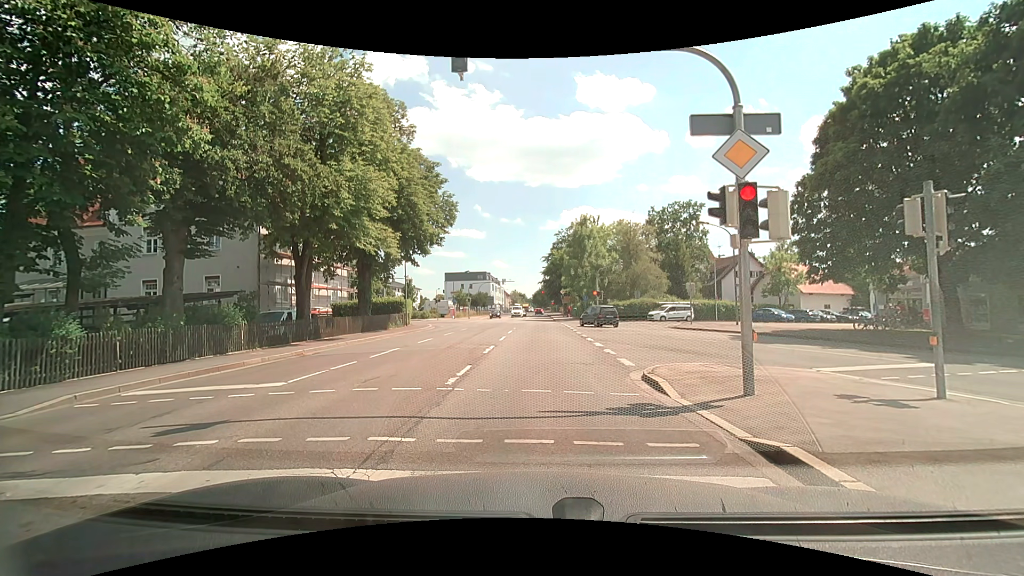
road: secondary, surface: asphalt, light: Day
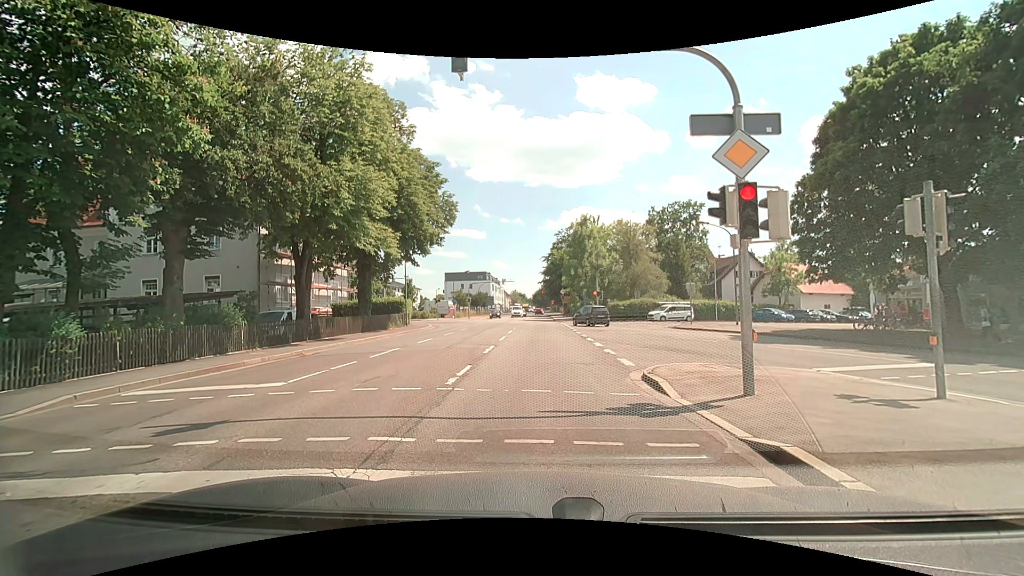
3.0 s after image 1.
(0.0, 0.0) m; 0°
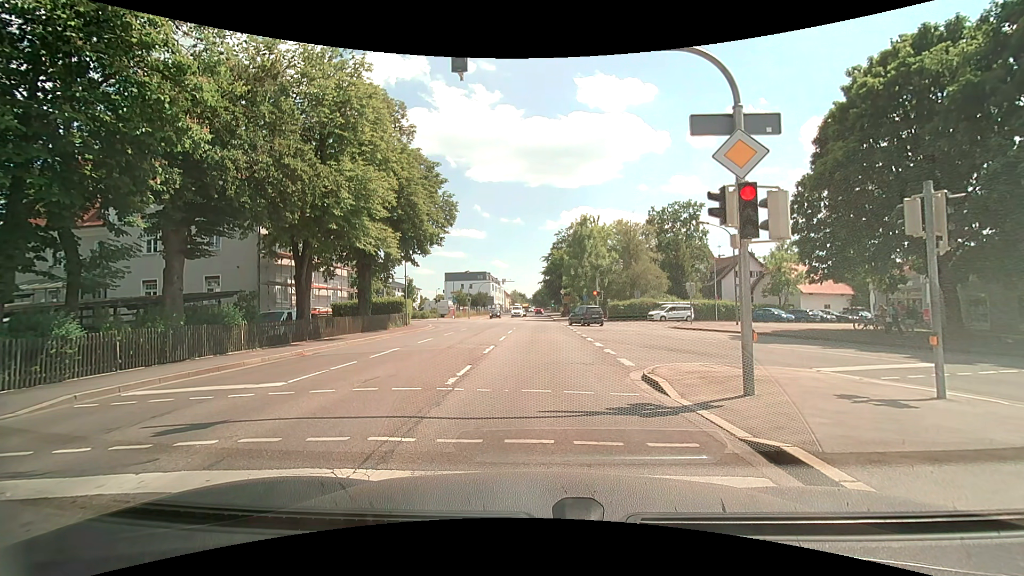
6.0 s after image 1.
(0.0, 0.0) m; 0°
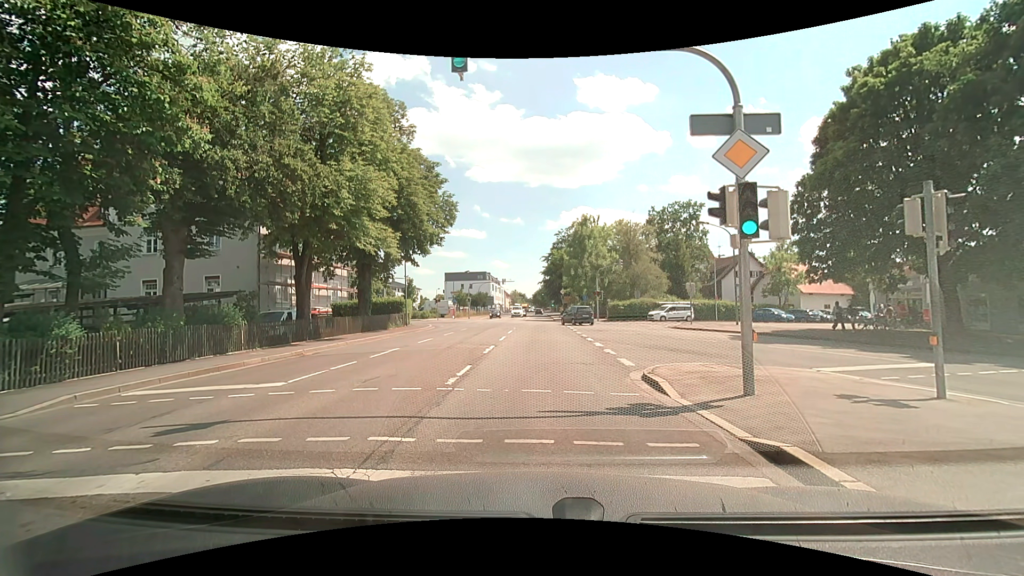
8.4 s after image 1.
(0.0, 0.0) m; 0°
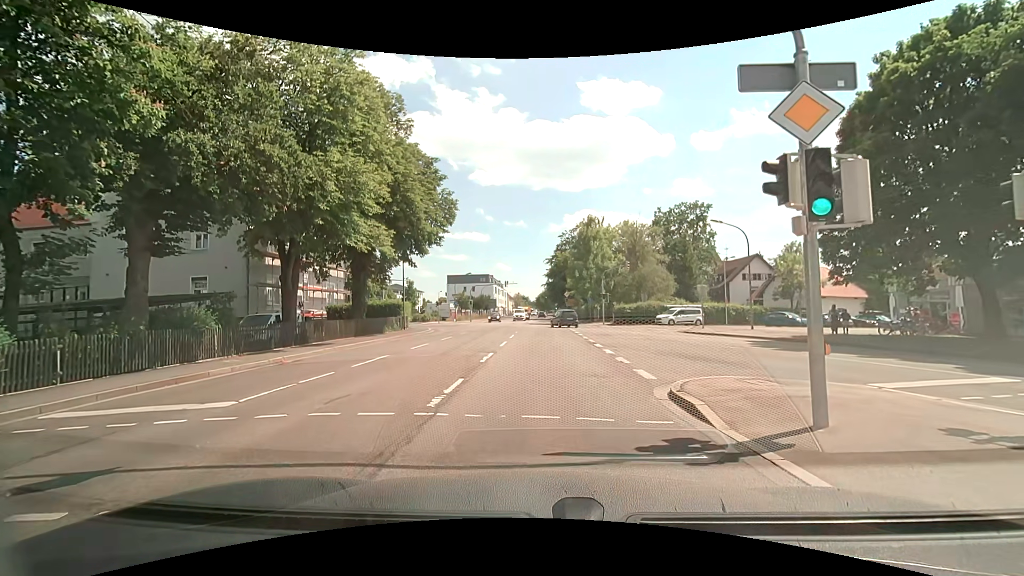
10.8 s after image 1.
(0.0, +1.9) m; -1°
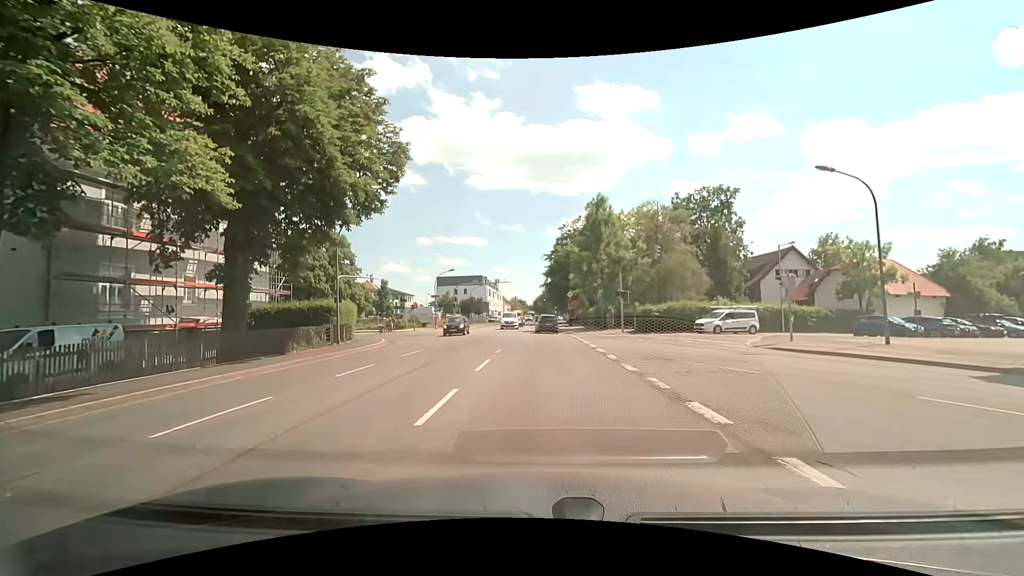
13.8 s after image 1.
(+0.3, +13.6) m; +2°
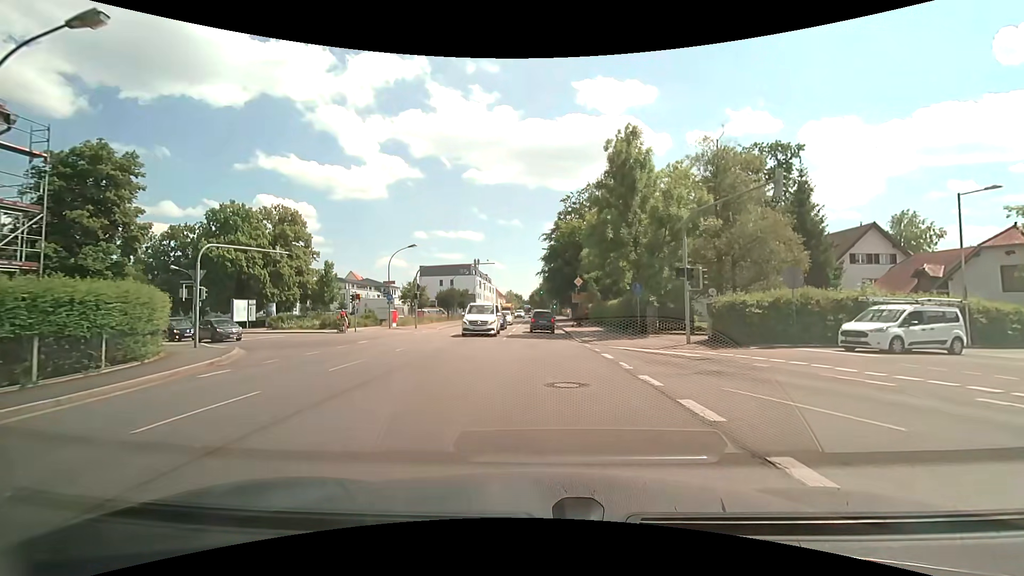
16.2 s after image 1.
(0.0, +18.2) m; 0°
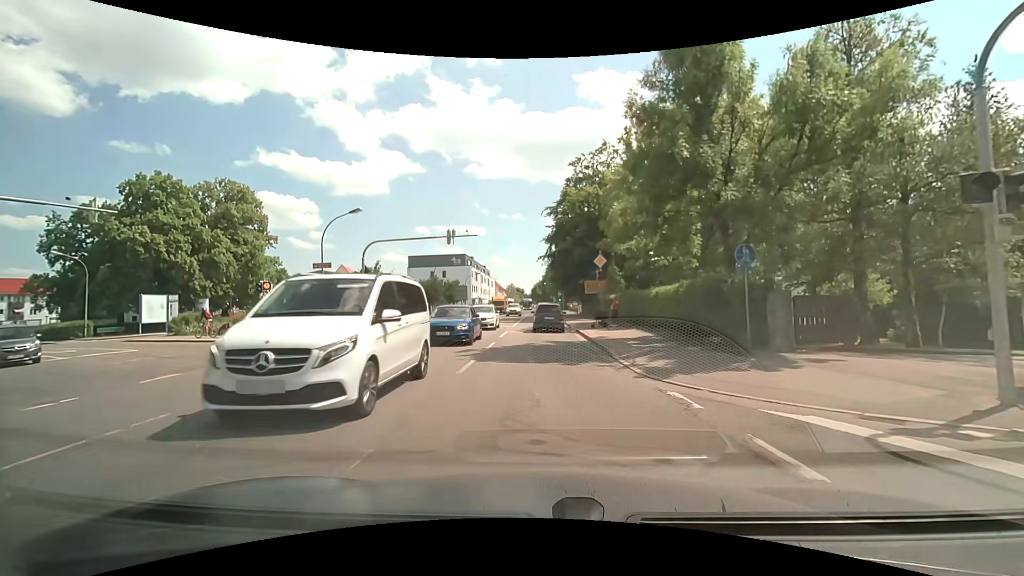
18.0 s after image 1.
(+0.1, +14.0) m; +1°
(0, +10) (0, +20) (0, +30) (0, +40) (-1, +50) (-1, +60) (-1, +70) (-1, +80) (-1, +90) (-1, +100) m
